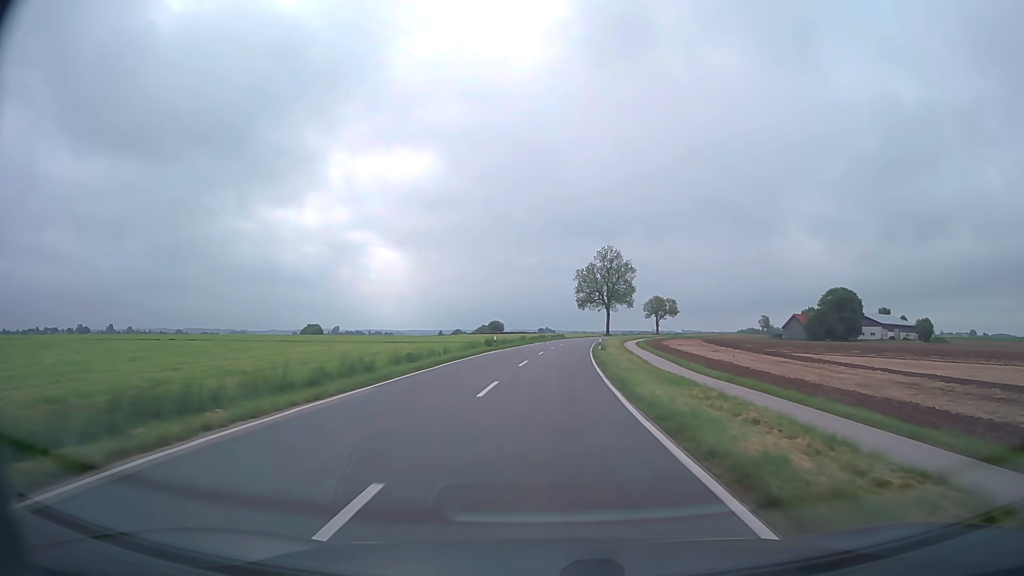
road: tertiary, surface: asphalt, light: Day
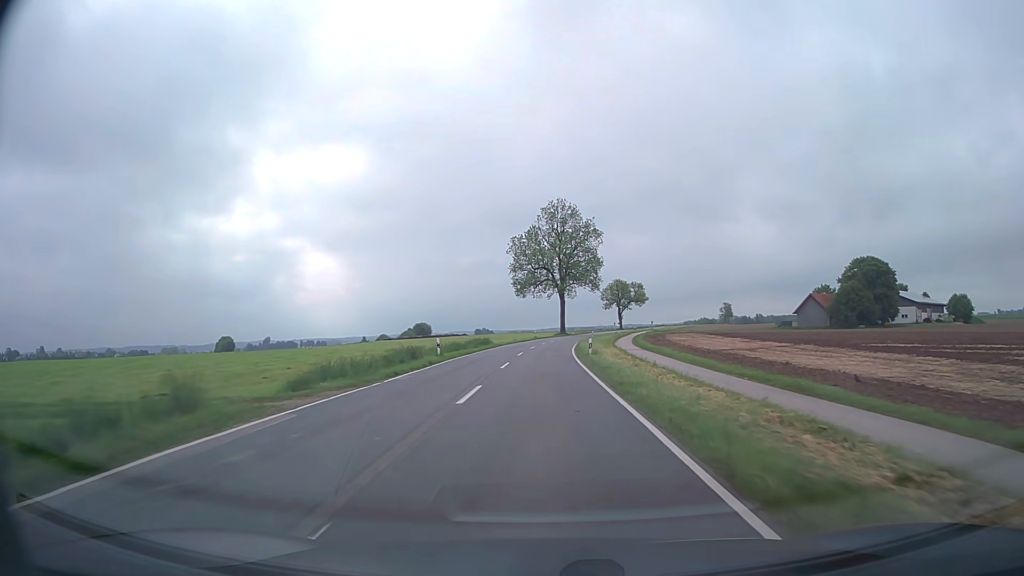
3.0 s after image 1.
(+2.9, +62.3) m; +5°
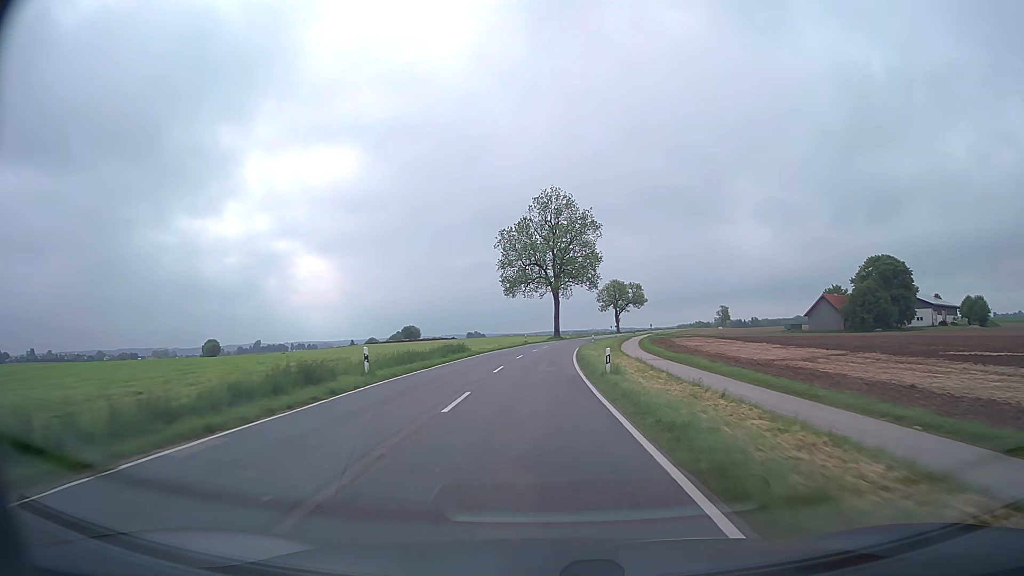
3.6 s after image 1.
(0.0, +12.5) m; +1°
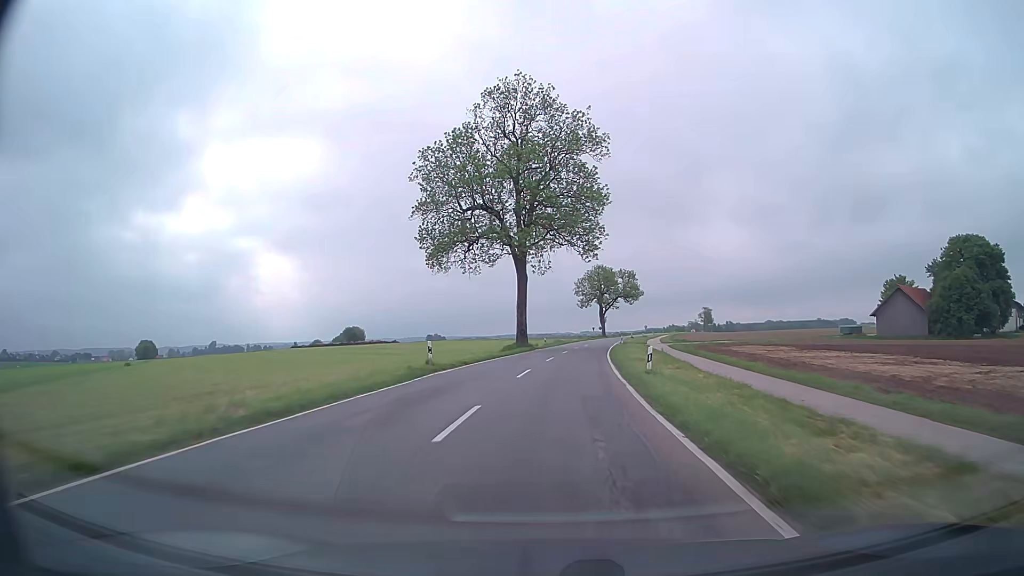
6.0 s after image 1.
(+0.7, +50.0) m; +3°
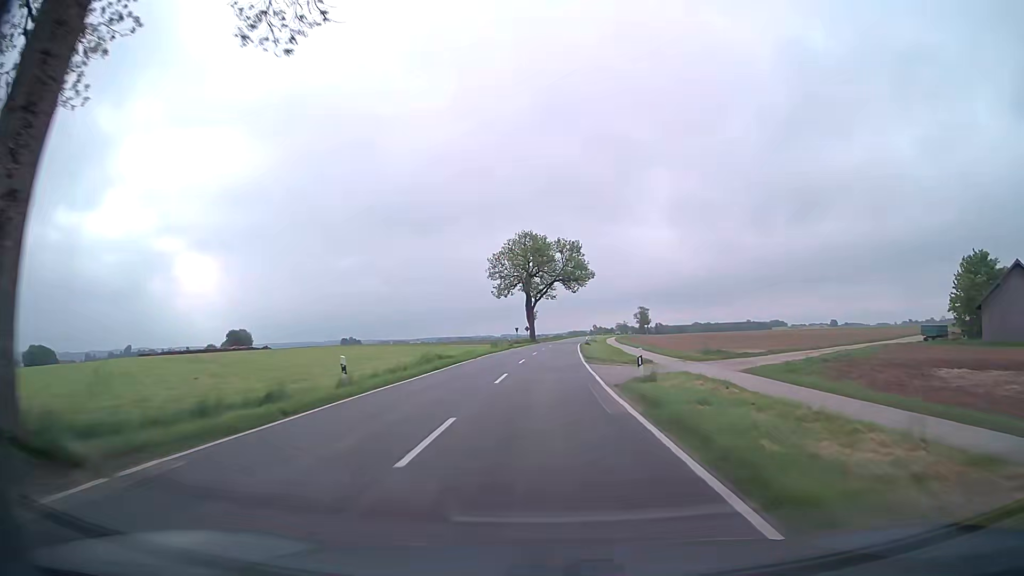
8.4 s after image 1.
(+3.3, +49.8) m; +7°
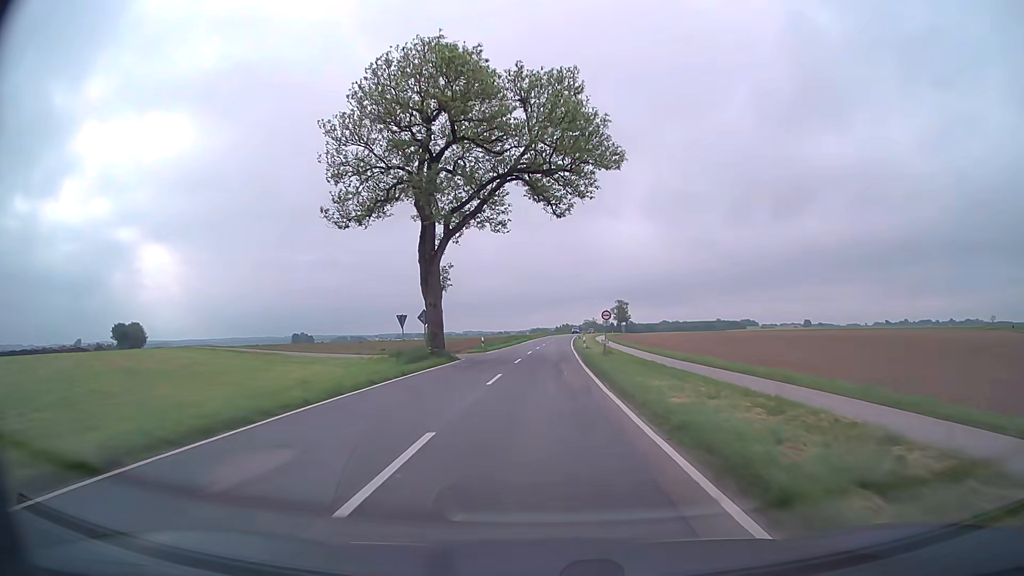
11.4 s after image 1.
(+1.7, +62.4) m; +3°
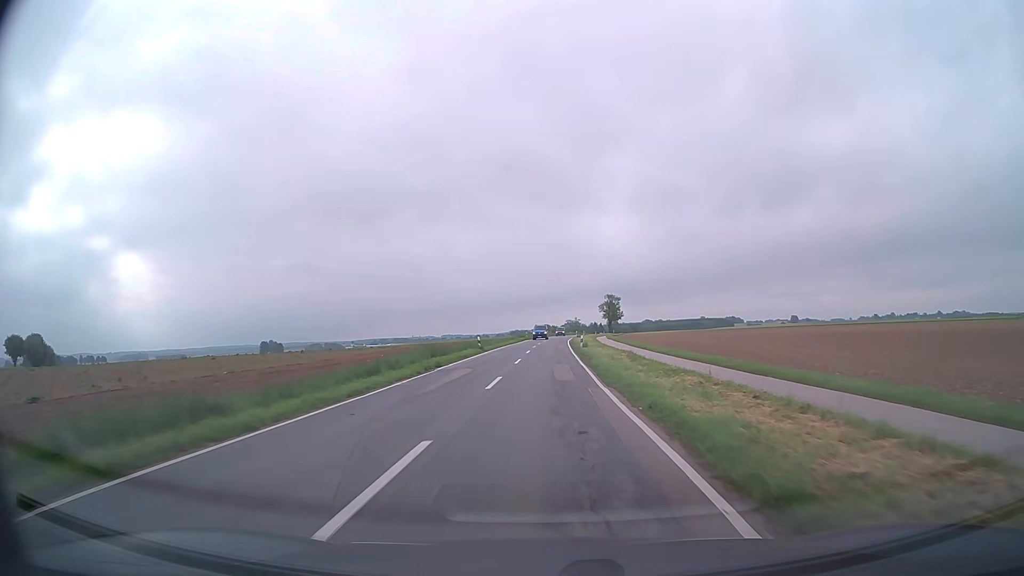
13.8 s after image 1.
(+0.6, +49.2) m; +2°
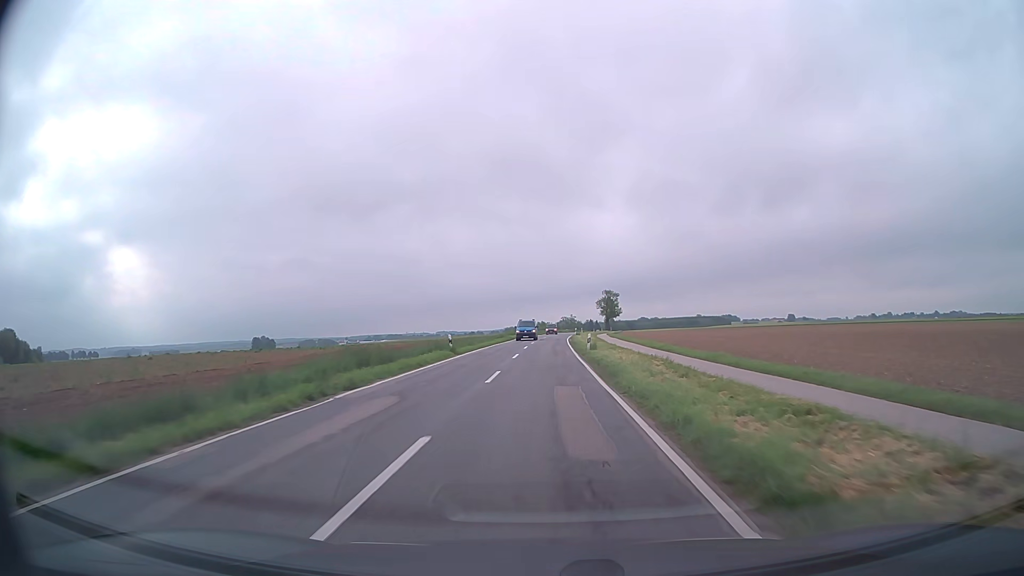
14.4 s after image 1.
(0.0, +12.0) m; +1°
(0, +10) (0, +20) (0, +30) (0, +40) (+1, +50) (+1, +60) (+1, +70) (+1, +80) (+2, +90) (+2, +100) m
